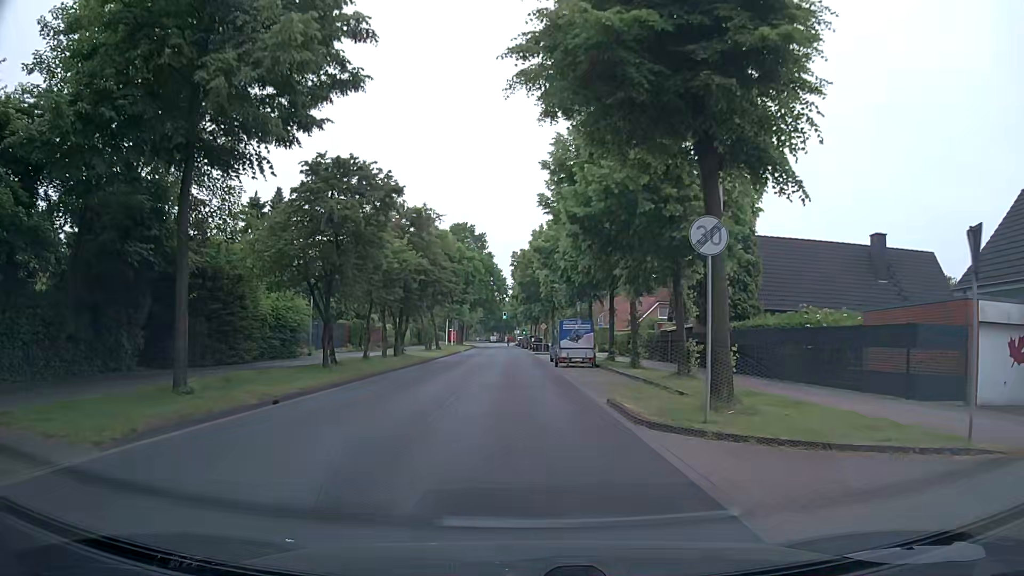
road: tertiary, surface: asphalt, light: Day
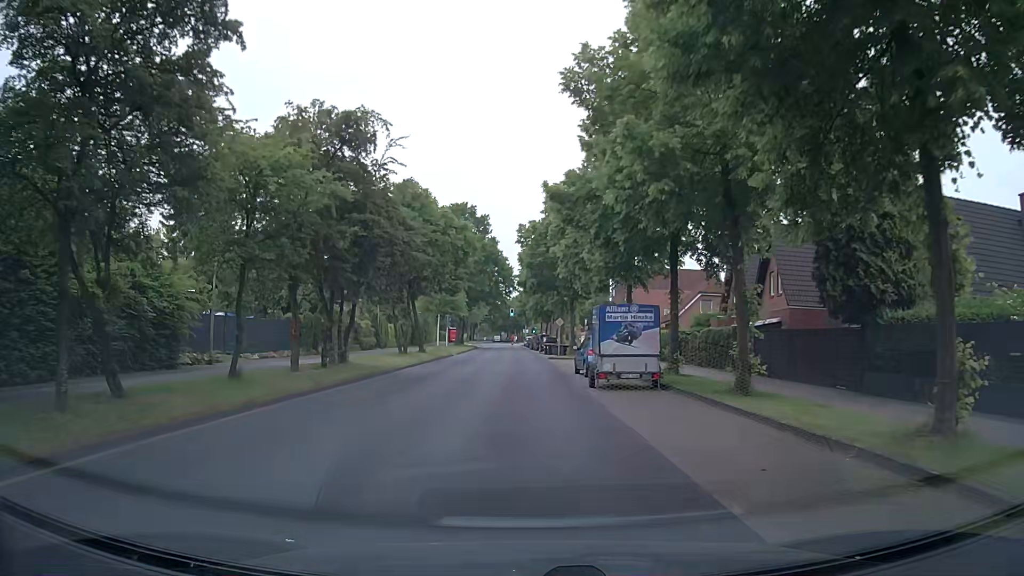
(-0.1, +14.0) m; -1°
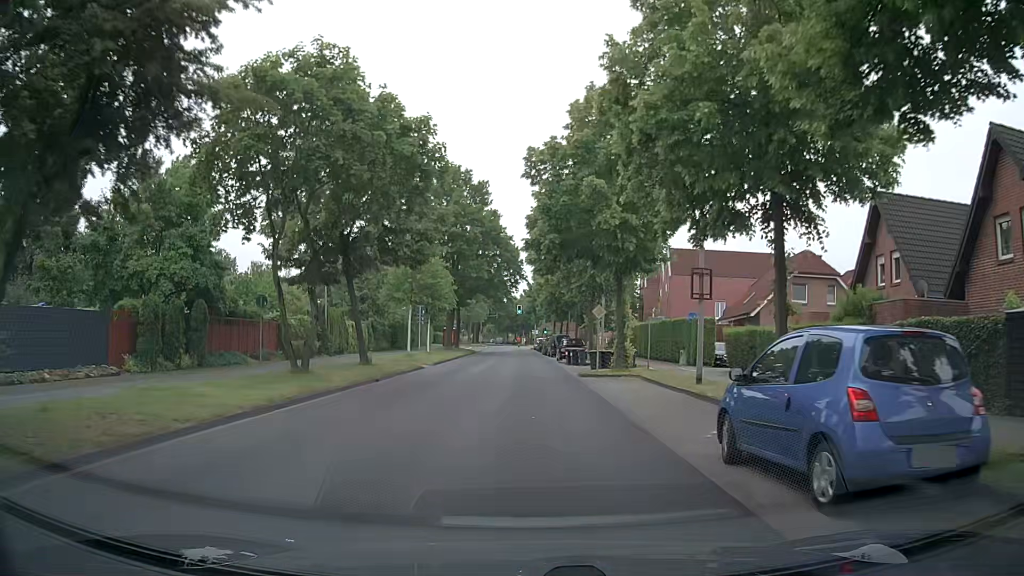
(-0.3, +18.7) m; 0°
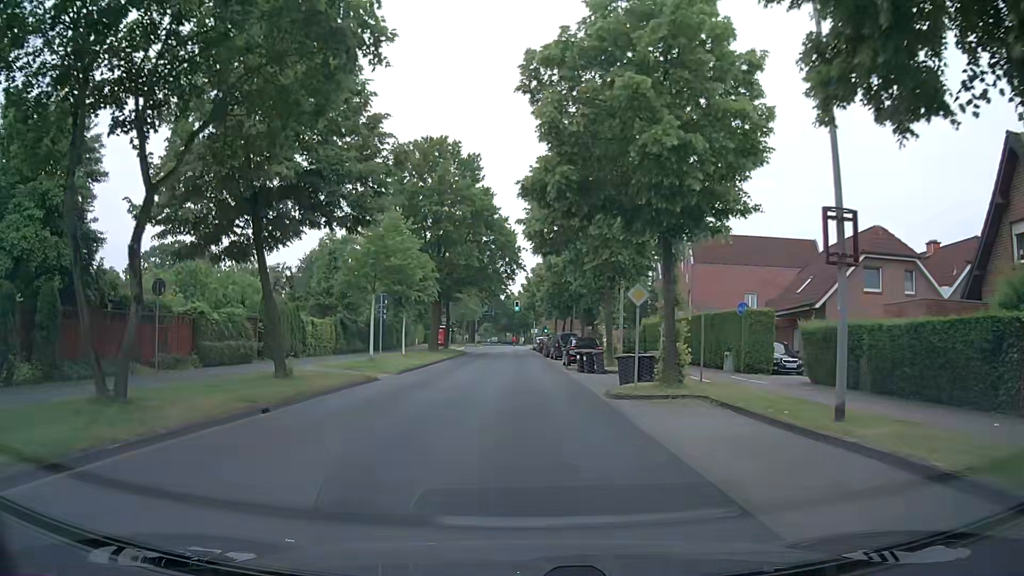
(-0.1, +9.4) m; -1°
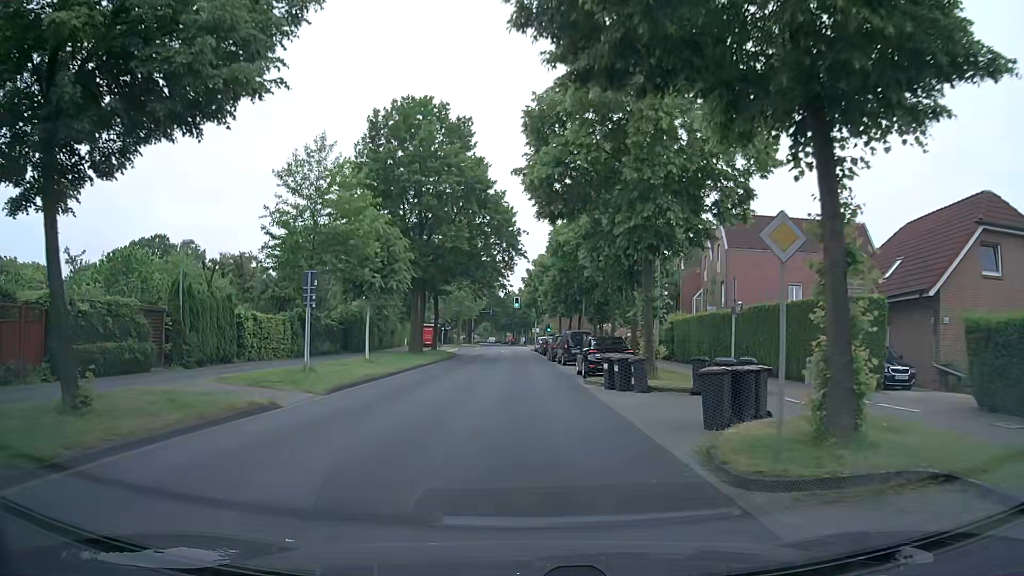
(0.0, +9.3) m; 0°
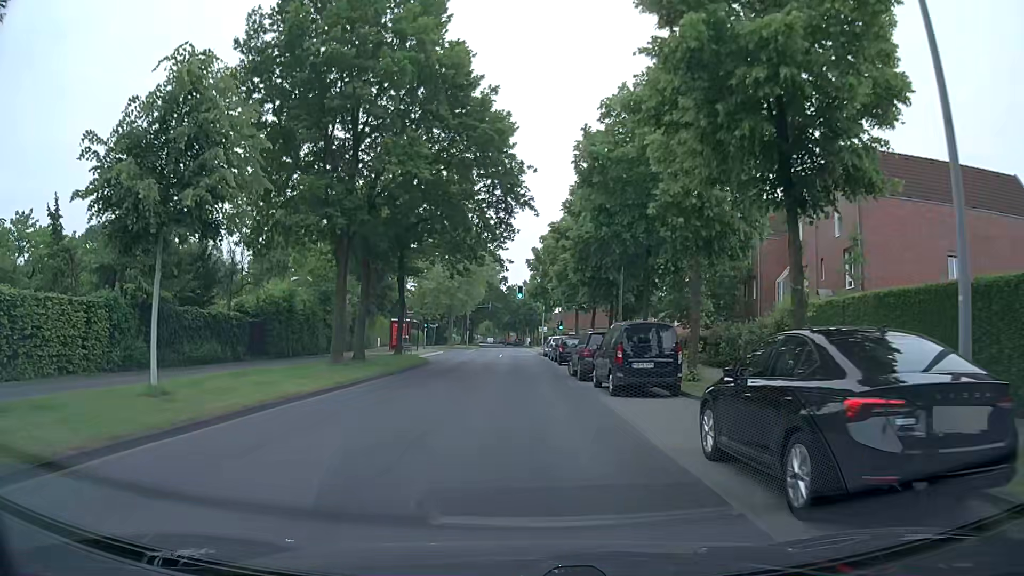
(0.0, +18.7) m; -1°
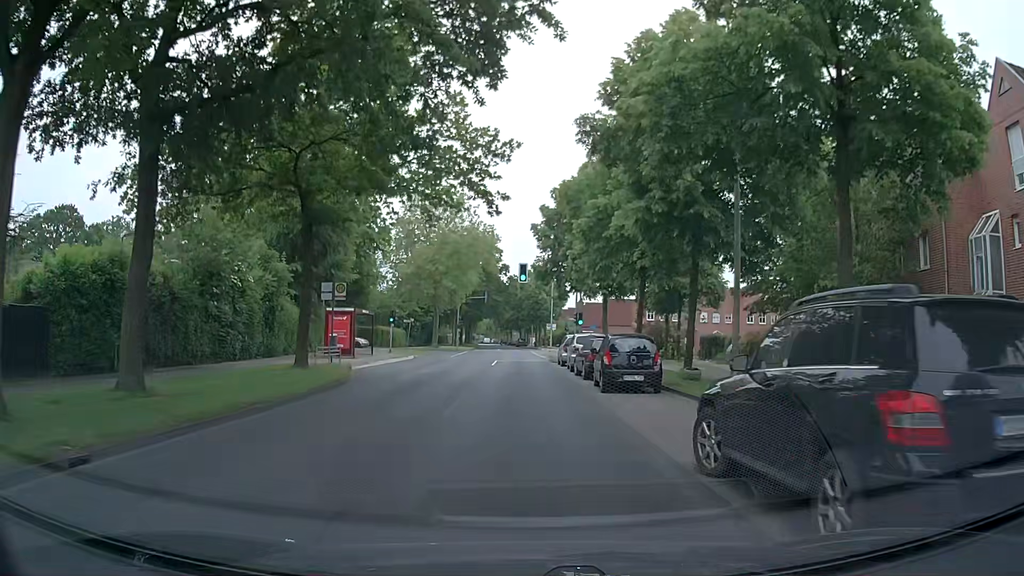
(0.0, +18.6) m; 0°
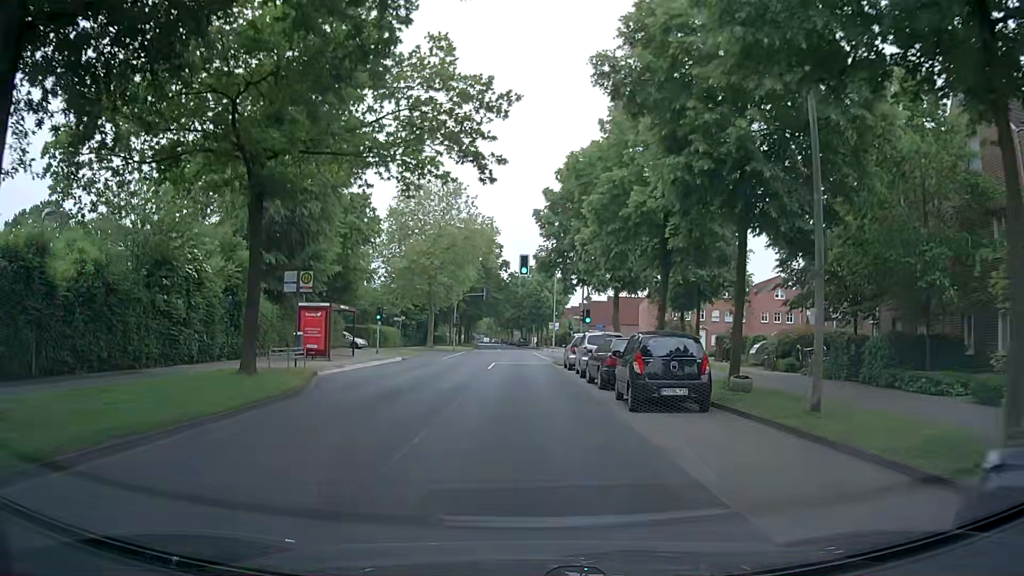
(0.0, +4.7) m; -1°
(0, +10) (0, +20) (0, +30) (0, +40) (0, +50) (0, +60) (-1, +70) (-1, +80) (-1, +90) (-2, +100) m
